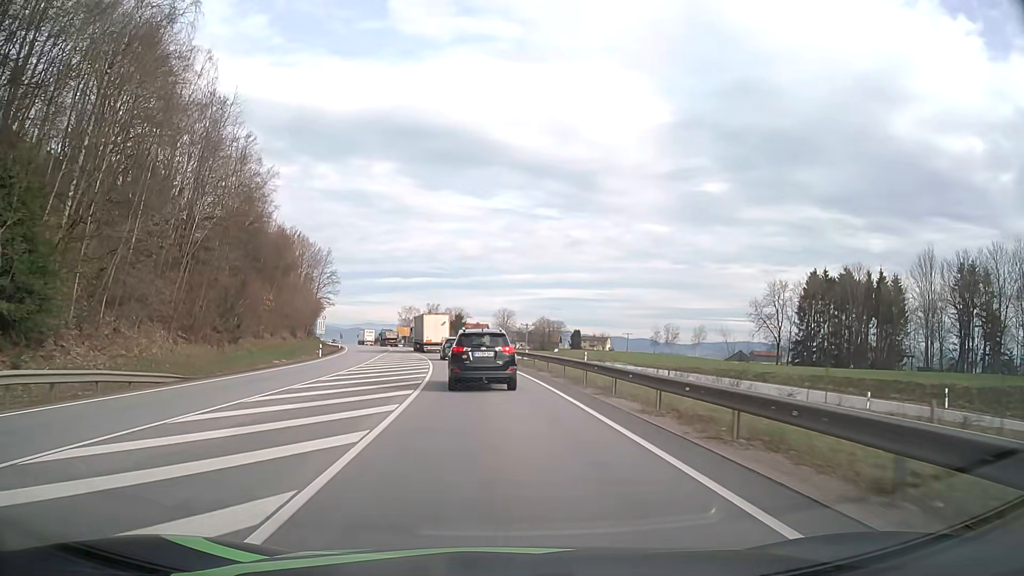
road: primary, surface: asphalt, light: Day
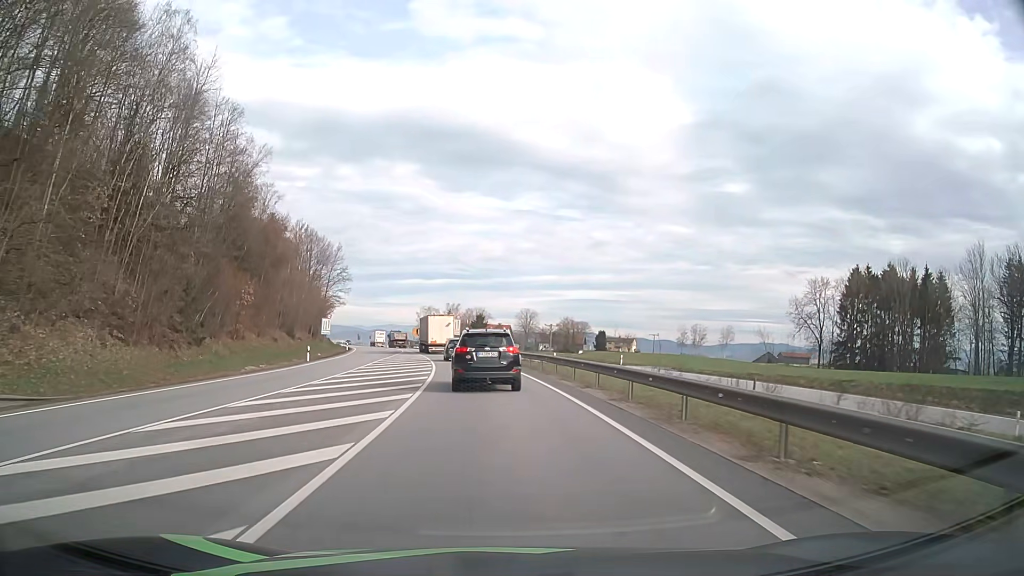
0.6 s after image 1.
(-0.2, +9.6) m; -2°
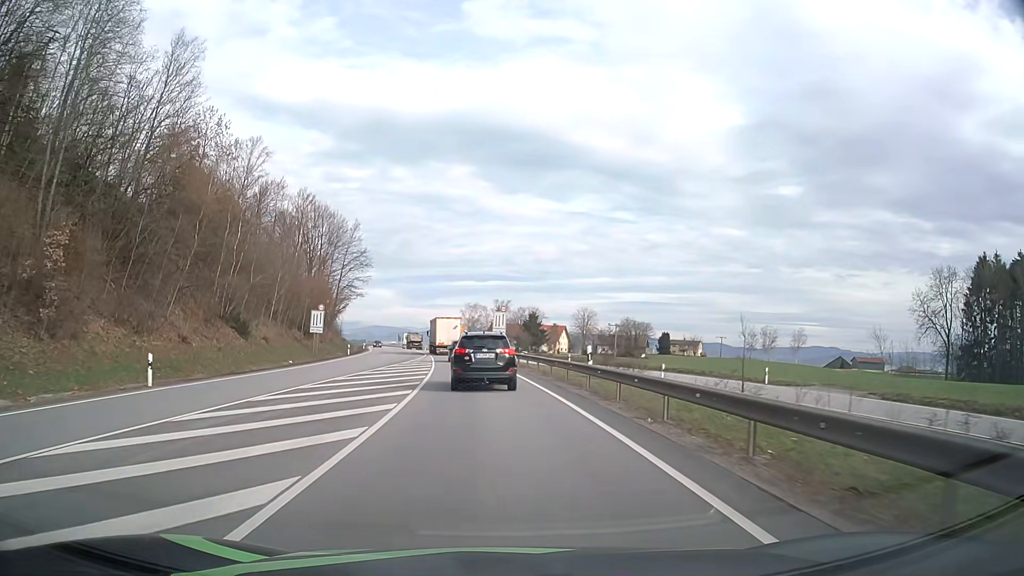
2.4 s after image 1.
(-1.0, +27.2) m; -4°
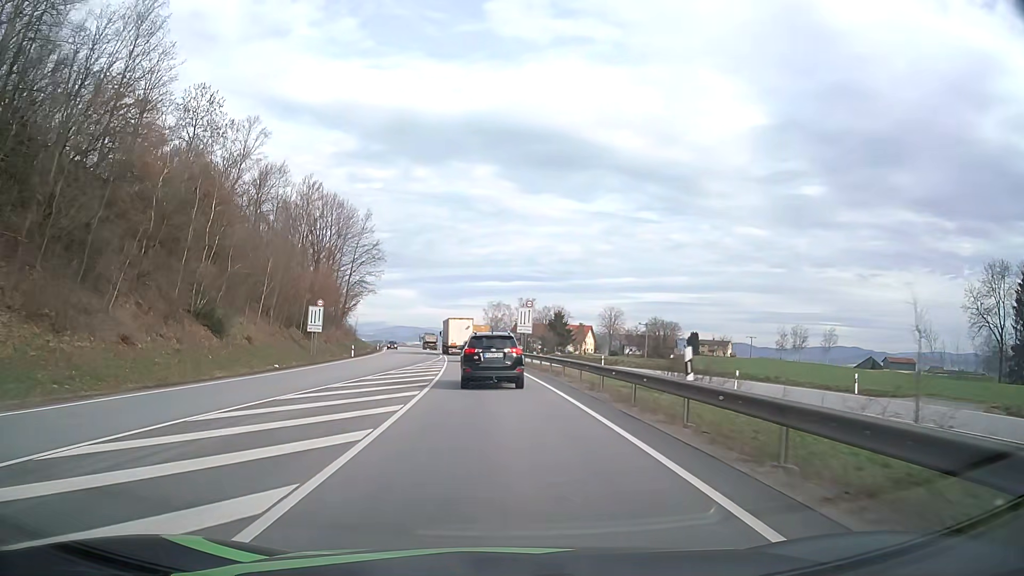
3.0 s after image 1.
(-0.1, +8.7) m; -2°
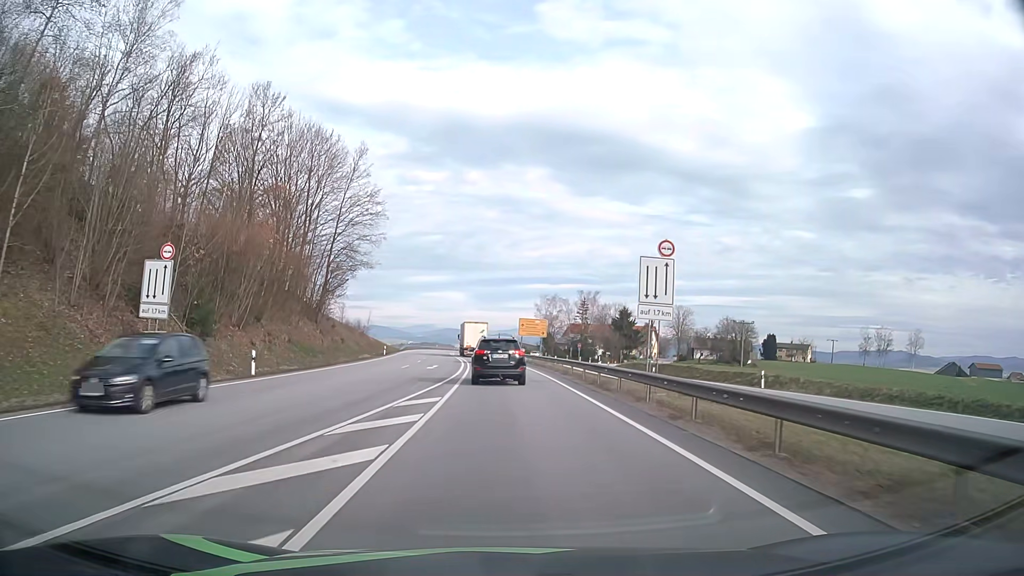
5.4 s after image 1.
(-1.8, +34.8) m; -4°
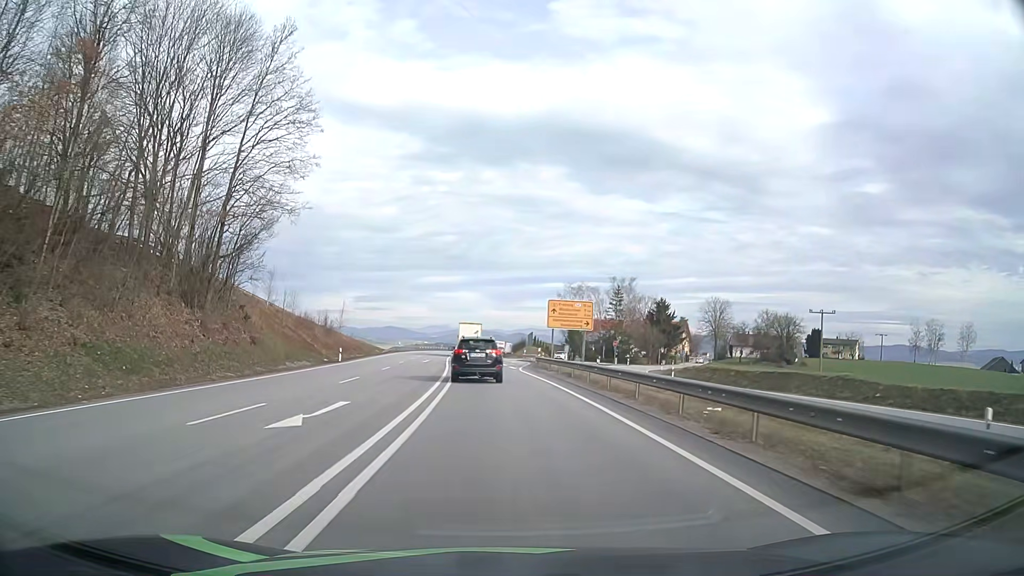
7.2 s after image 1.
(-0.2, +27.2) m; -1°
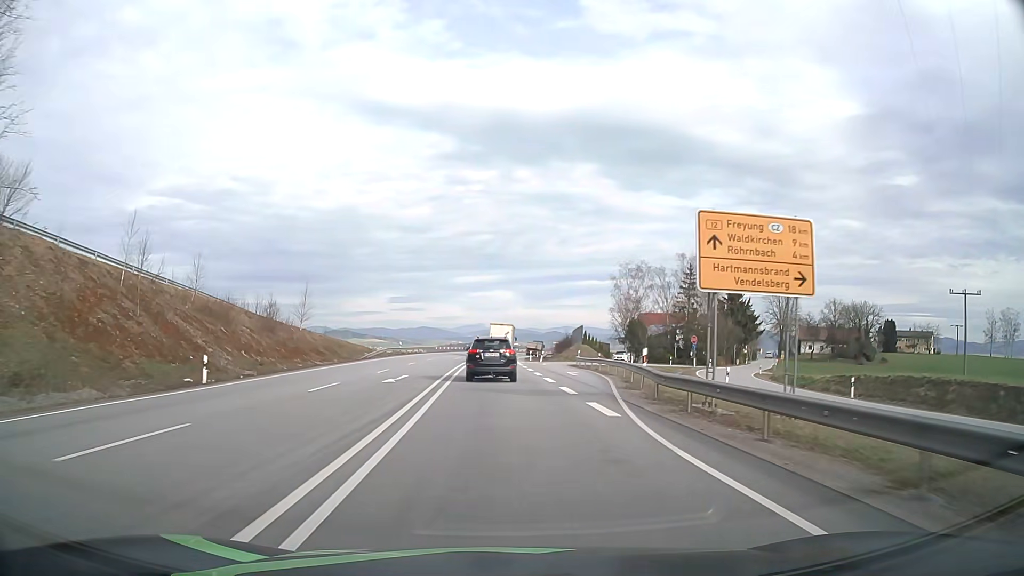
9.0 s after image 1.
(-0.7, +28.2) m; -3°
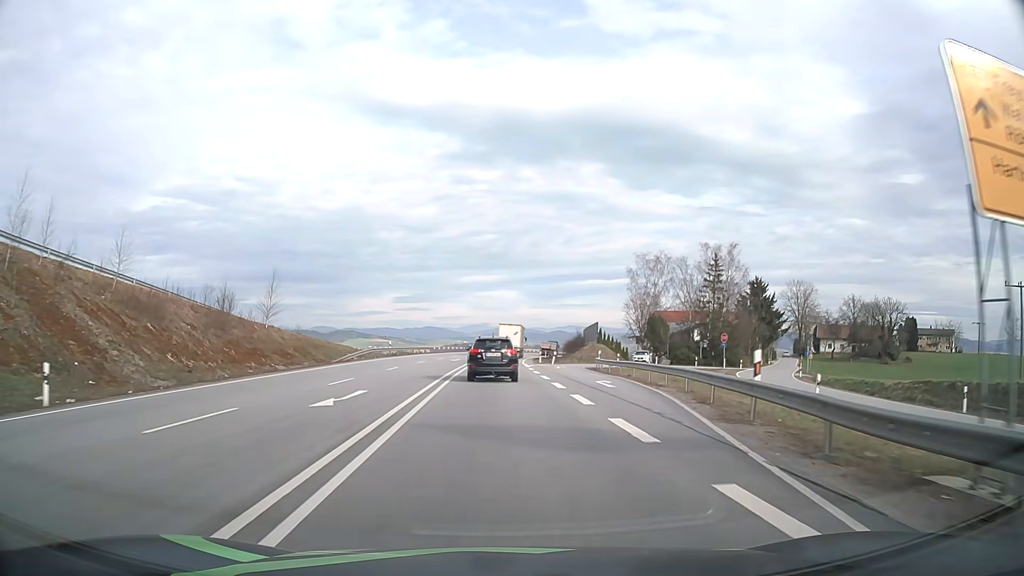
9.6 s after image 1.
(0.0, +9.5) m; 0°
(0, +10) (0, +20) (0, +30) (0, +40) (0, +50) (0, +60) (0, +70) (+1, +80) (+1, +90) (+2, +100) m
